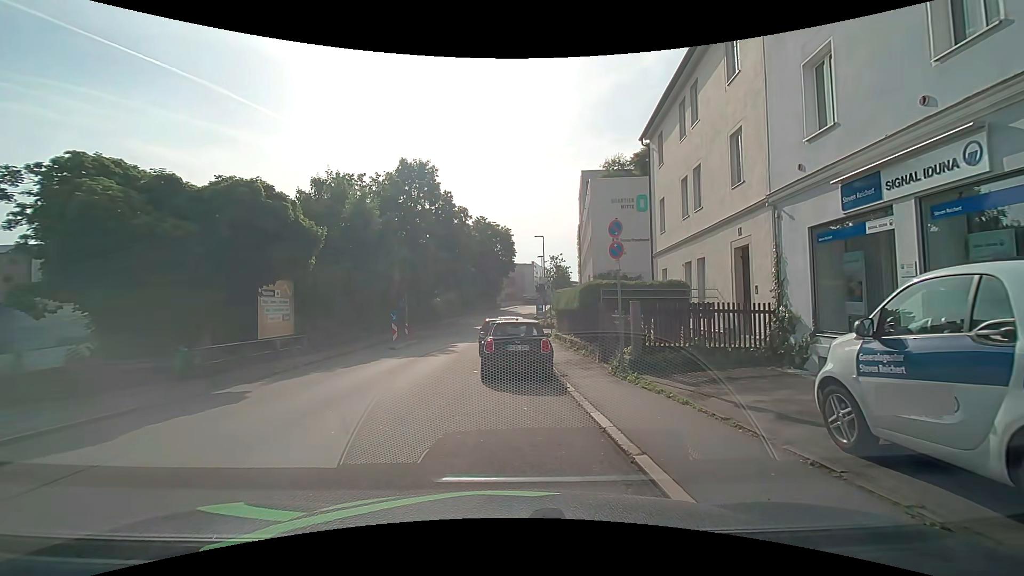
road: residential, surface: asphalt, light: Day
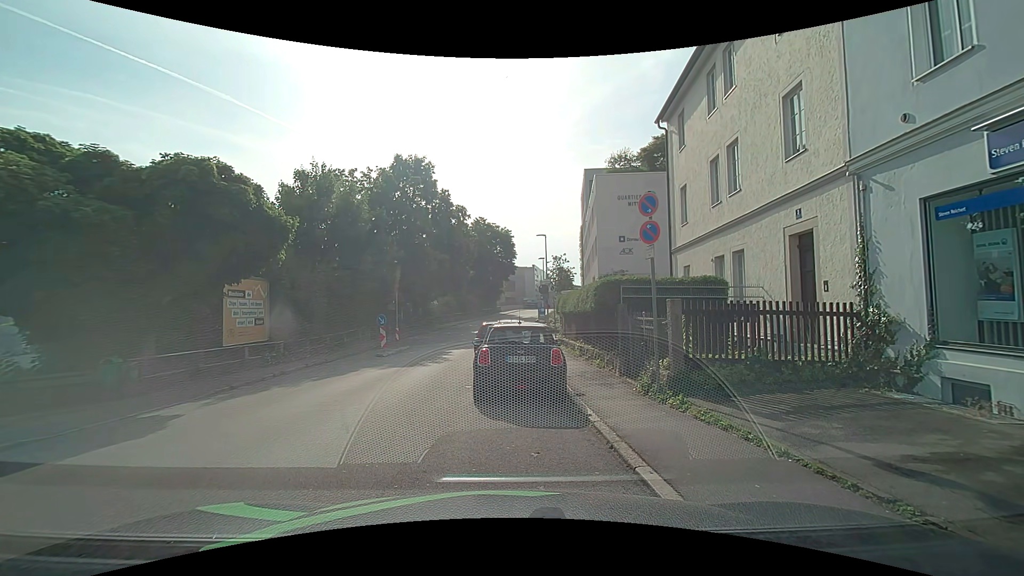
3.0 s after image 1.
(0.0, +2.4) m; 0°
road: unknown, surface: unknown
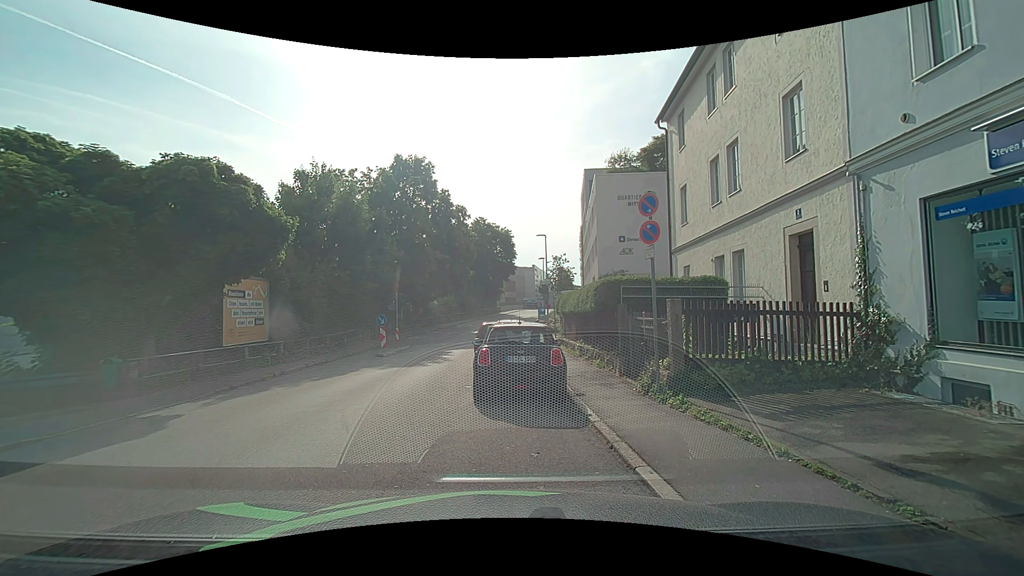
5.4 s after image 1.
(0.0, 0.0) m; 0°
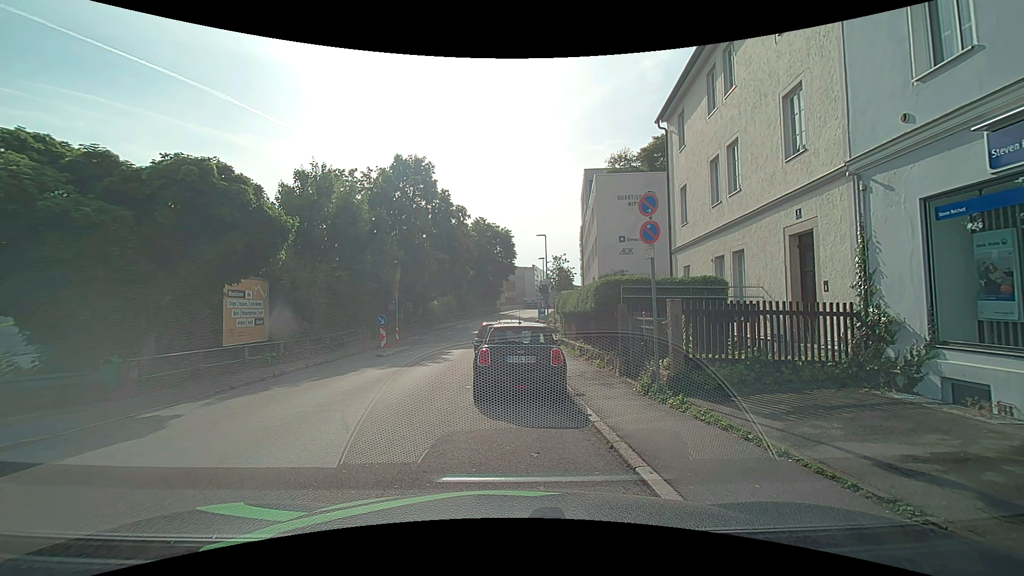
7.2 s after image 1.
(0.0, 0.0) m; 0°
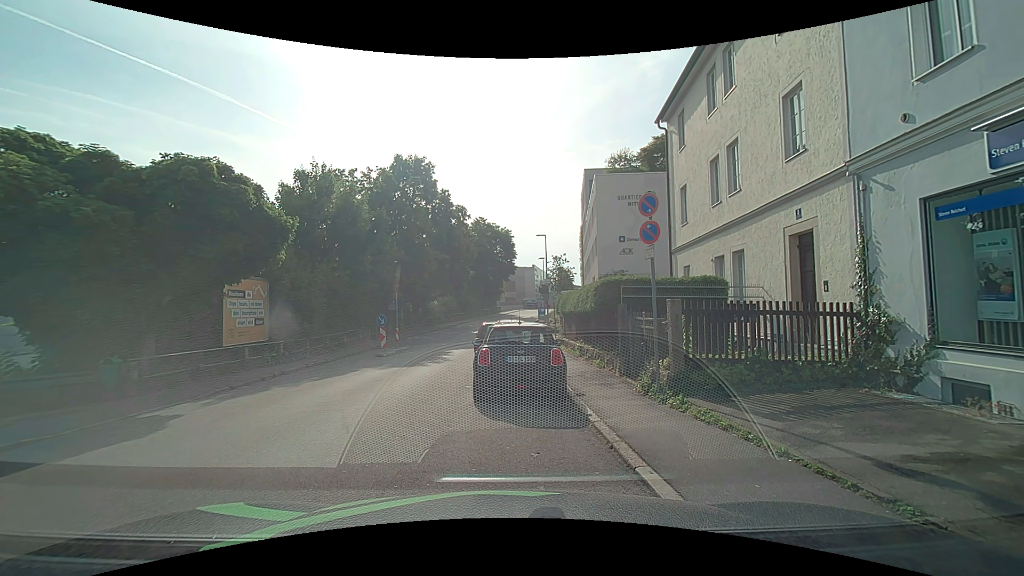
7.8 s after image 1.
(0.0, 0.0) m; 0°
